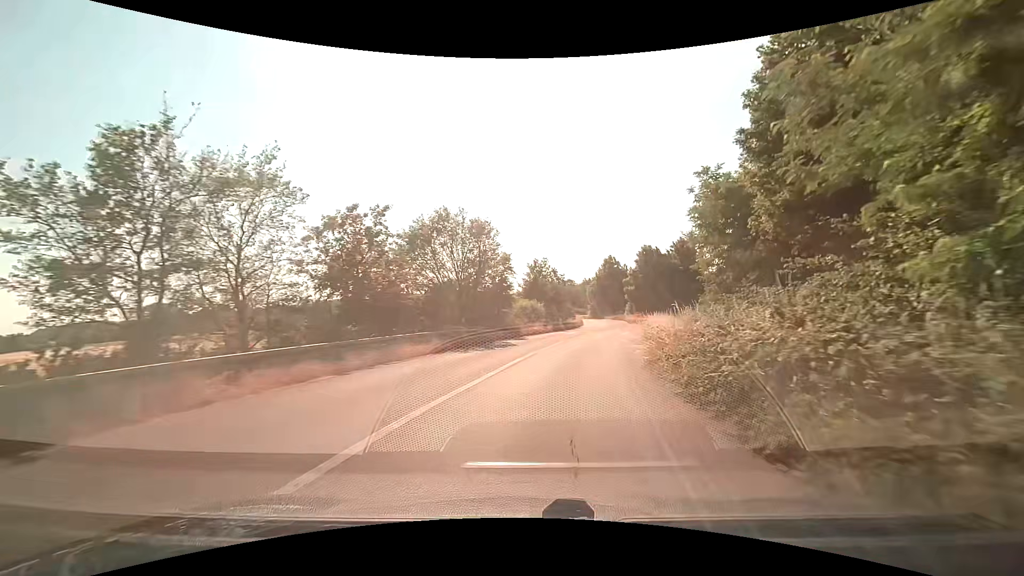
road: trunk_link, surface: asphalt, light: Day
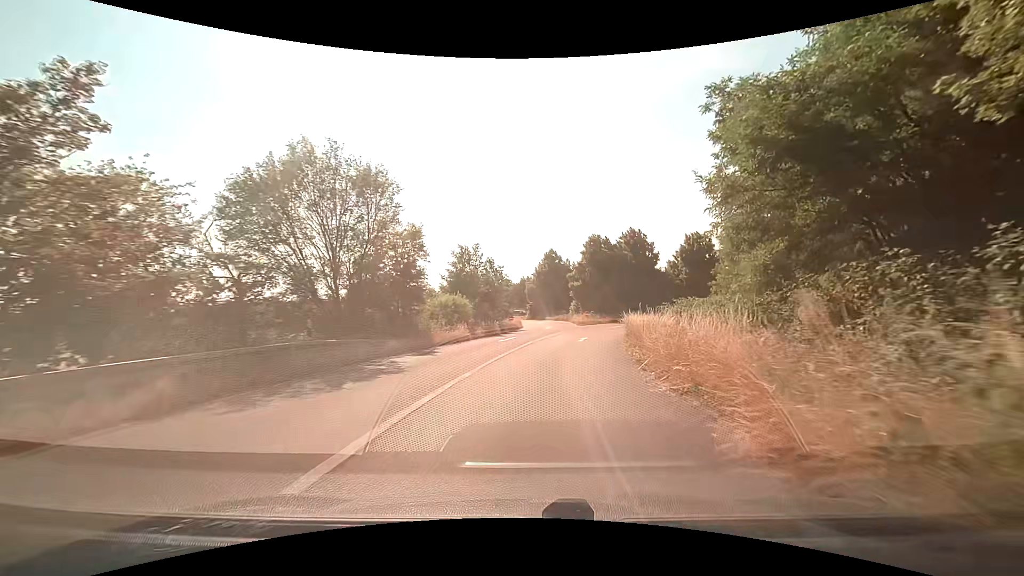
(+0.7, +11.6) m; +7°
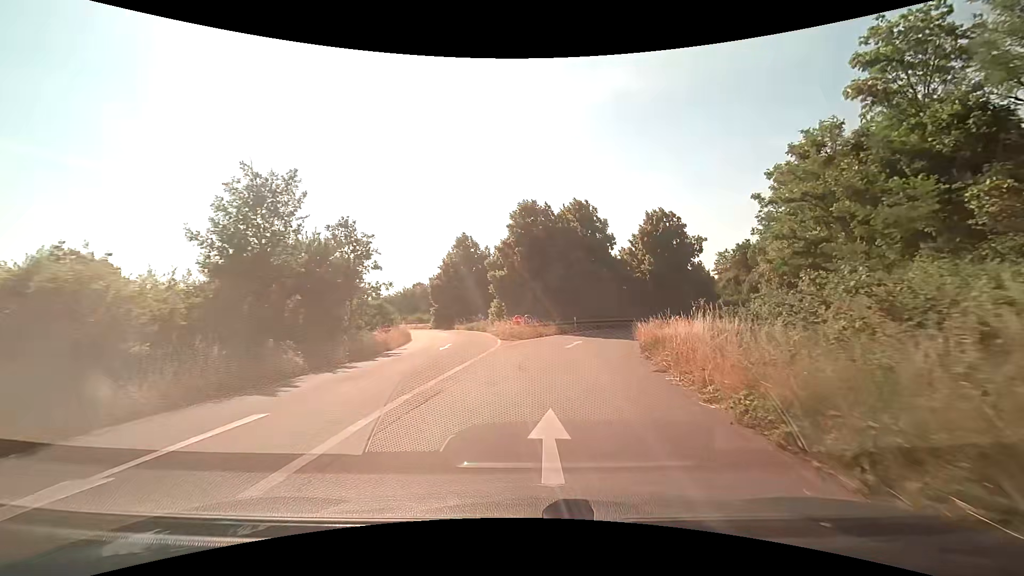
(+1.7, +23.5) m; +9°
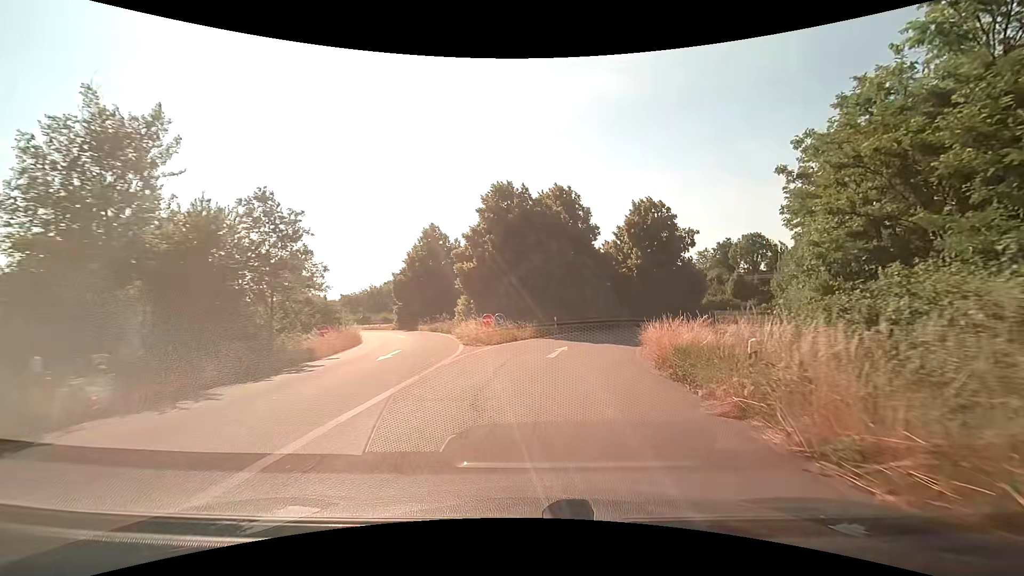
(+0.1, +5.9) m; +2°
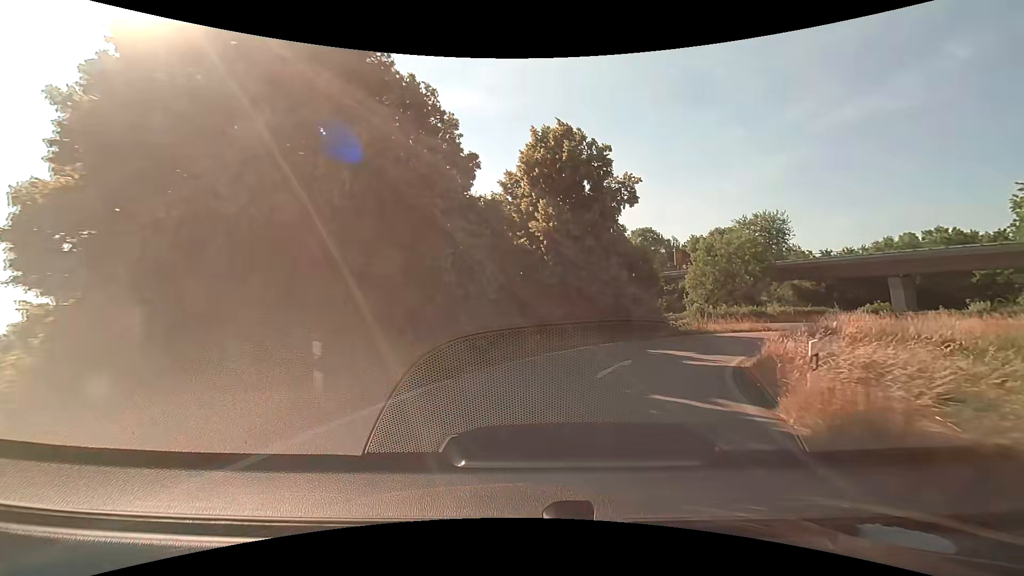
(+2.7, +23.3) m; +14°
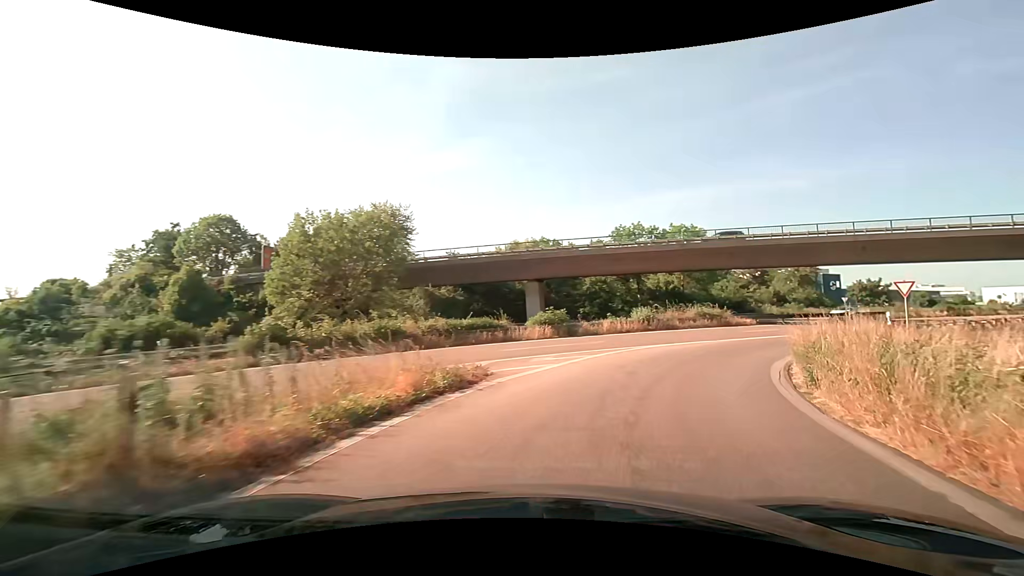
(+8.5, +25.1) m; +43°
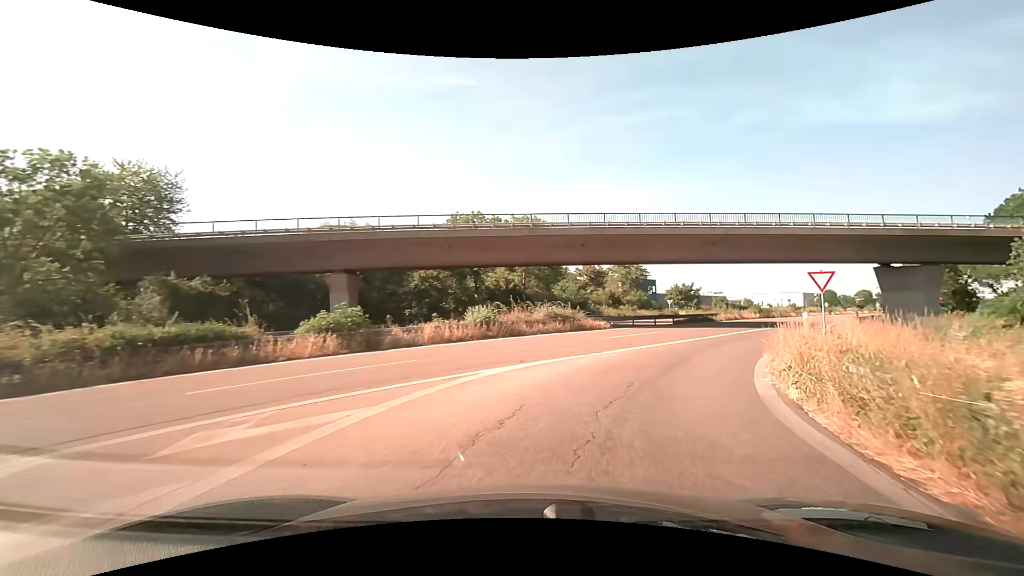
(+1.7, +10.1) m; +19°
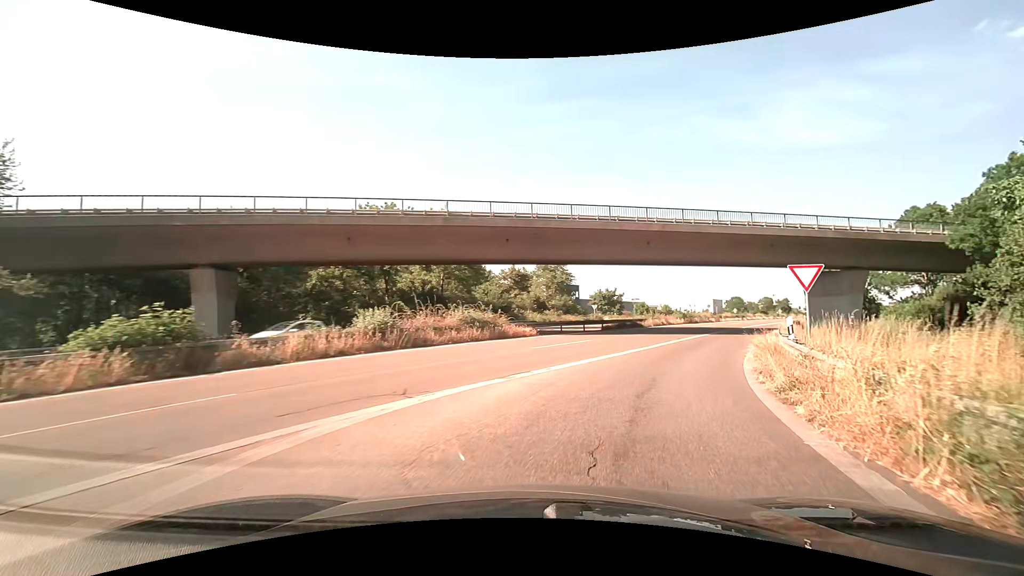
(+0.4, +5.1) m; +9°
(+1, +10) (+5, +19) (+9, +28) (+15, +37) (+19, +45) (+24, +54) (+29, +63) (+34, +72) (+39, +80) (+44, +89) m
